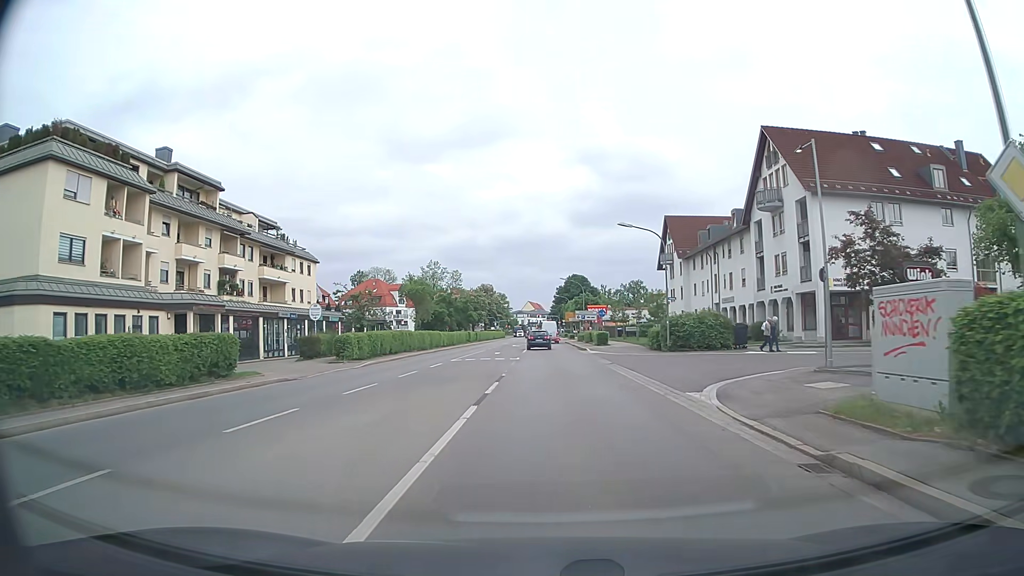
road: secondary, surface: asphalt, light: Day
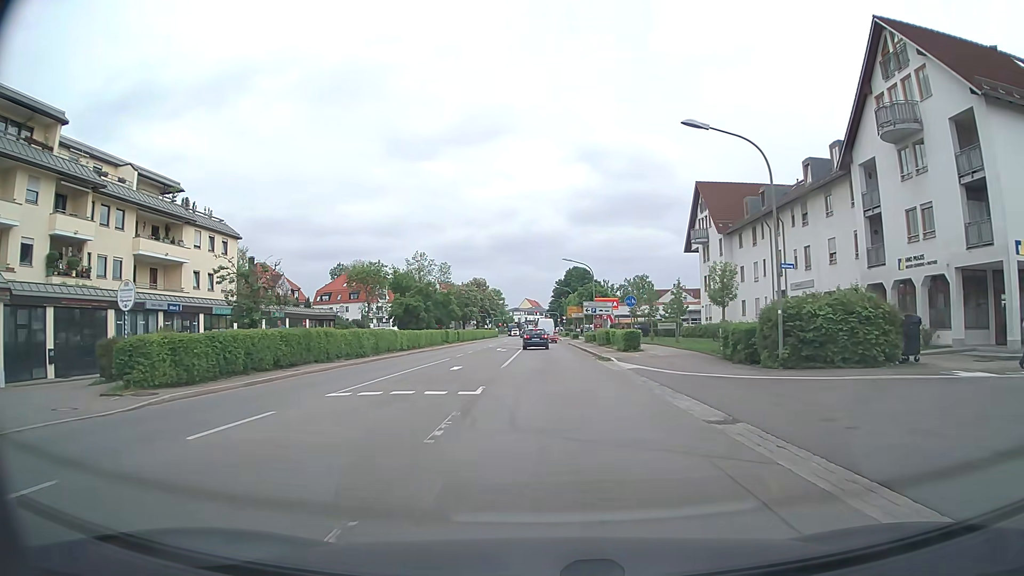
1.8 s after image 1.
(+0.1, +18.9) m; 0°
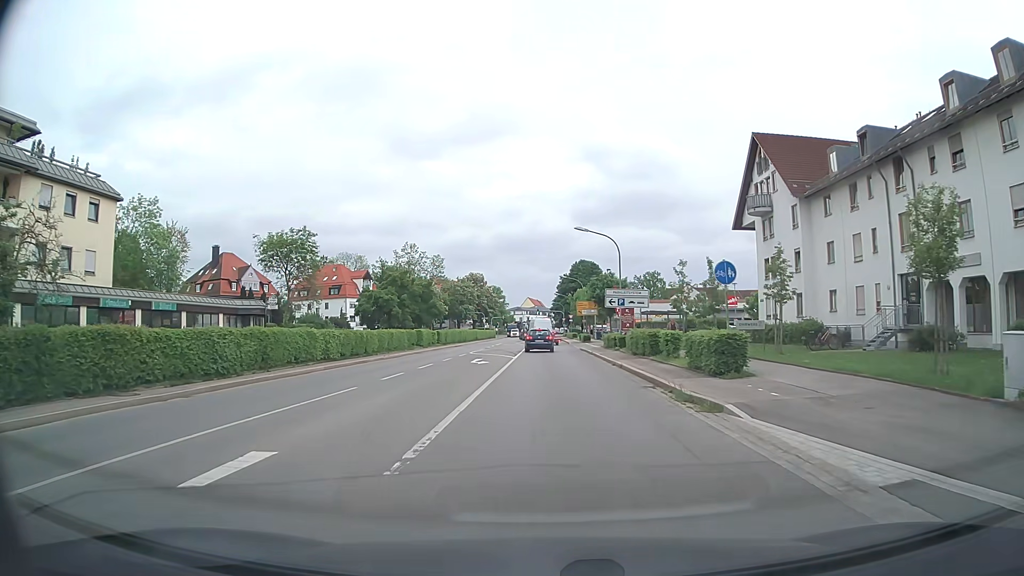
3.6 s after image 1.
(+0.1, +17.6) m; 0°
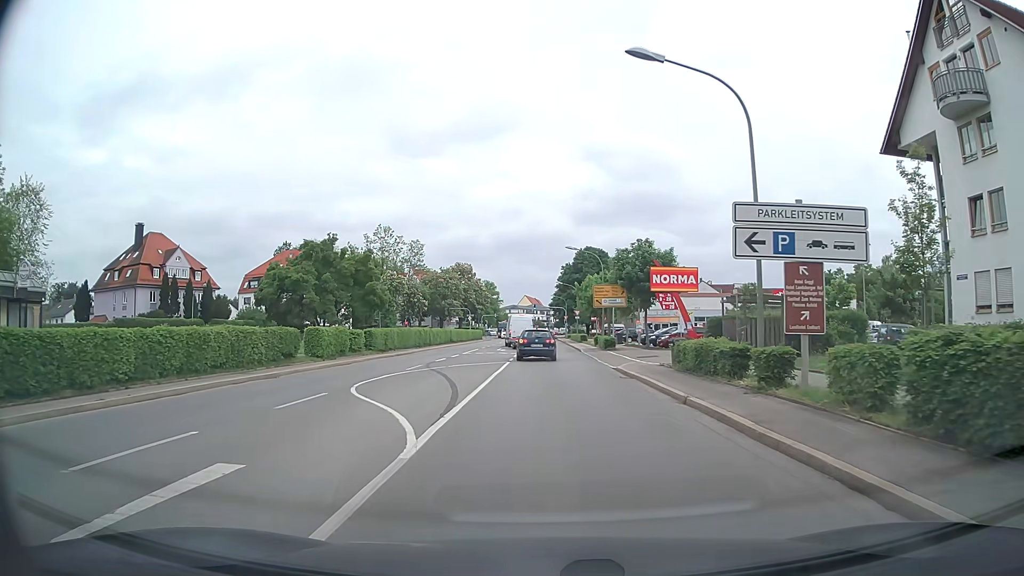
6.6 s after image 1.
(0.0, +25.7) m; 0°
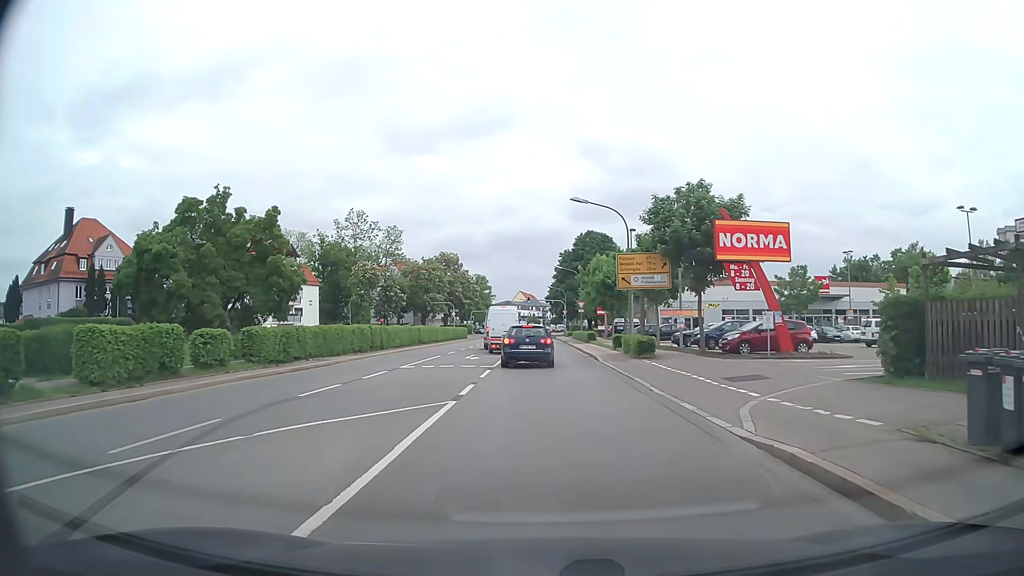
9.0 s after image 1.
(+0.1, +16.8) m; 0°
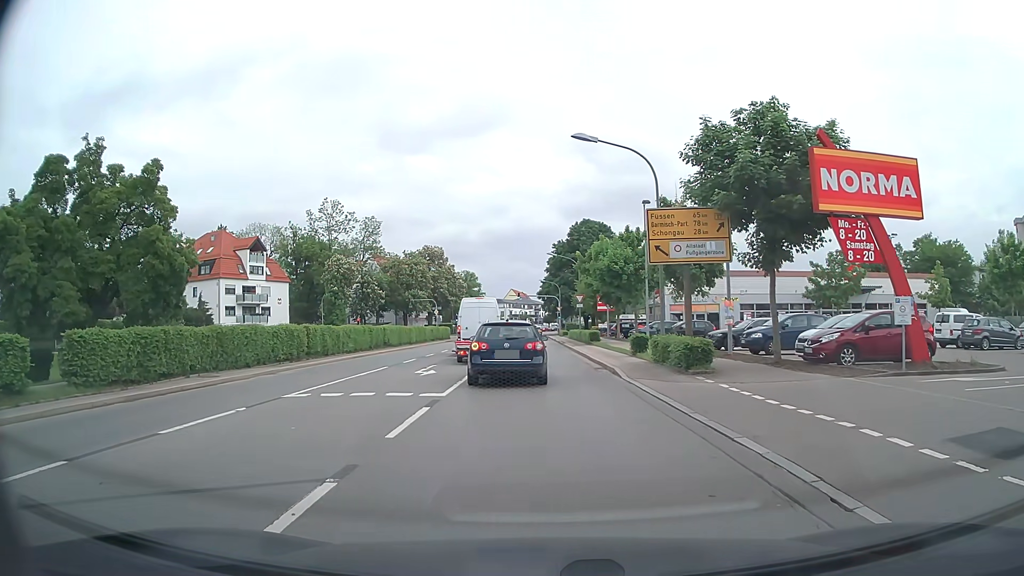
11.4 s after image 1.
(+0.1, +10.0) m; 0°
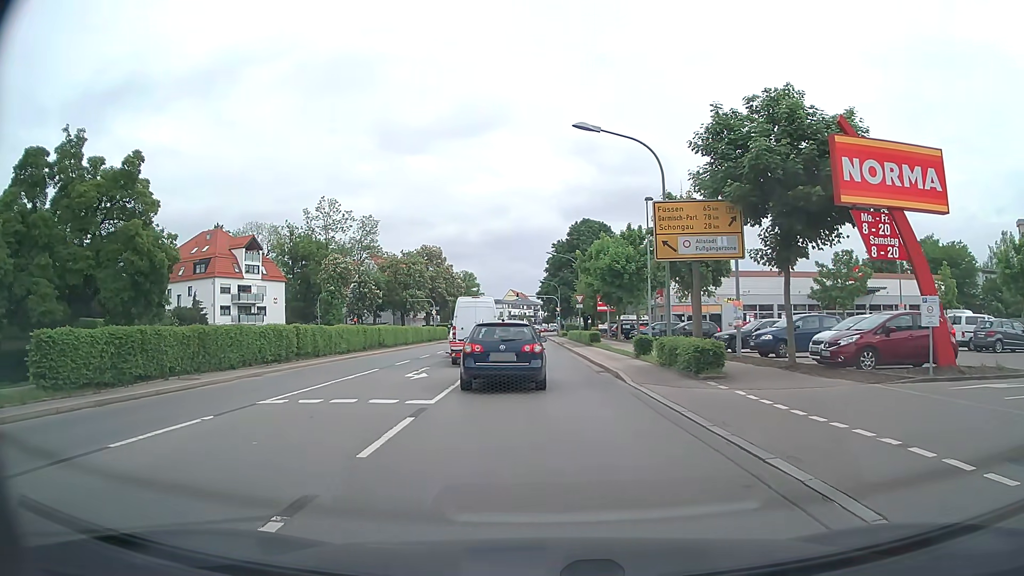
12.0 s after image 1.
(0.0, +1.2) m; +2°
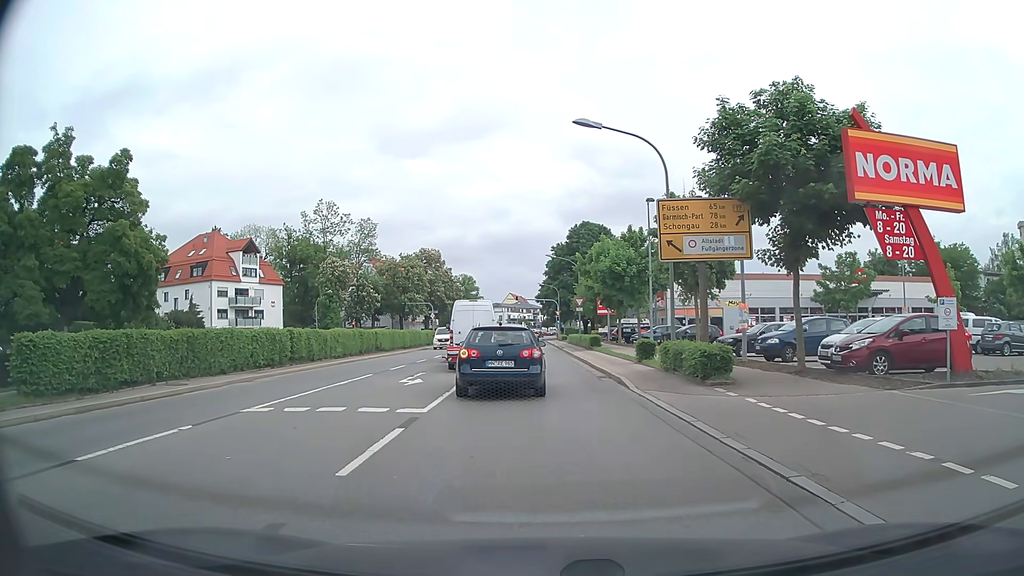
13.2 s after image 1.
(0.0, +0.7) m; 0°
